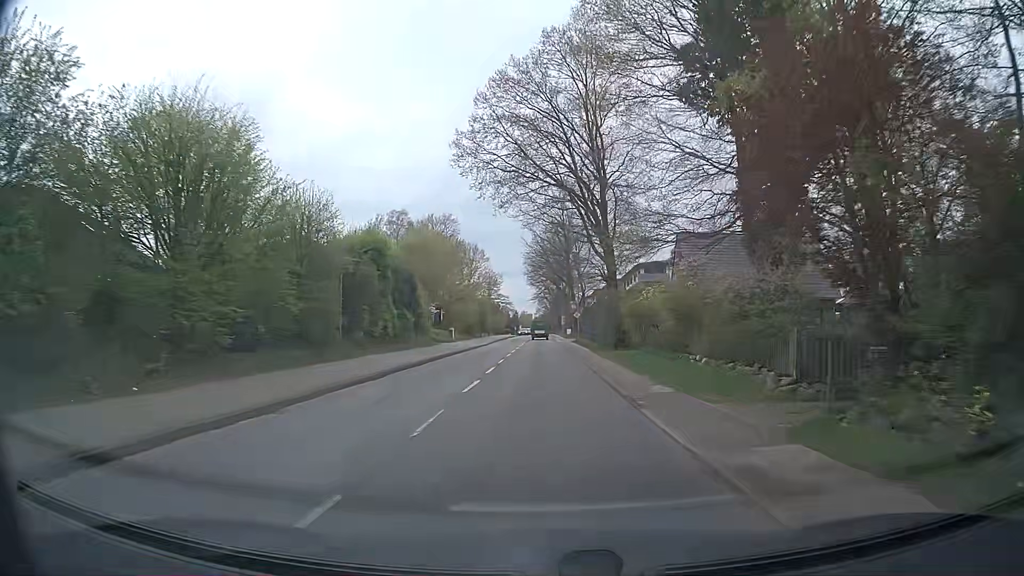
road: tertiary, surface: asphalt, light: Day
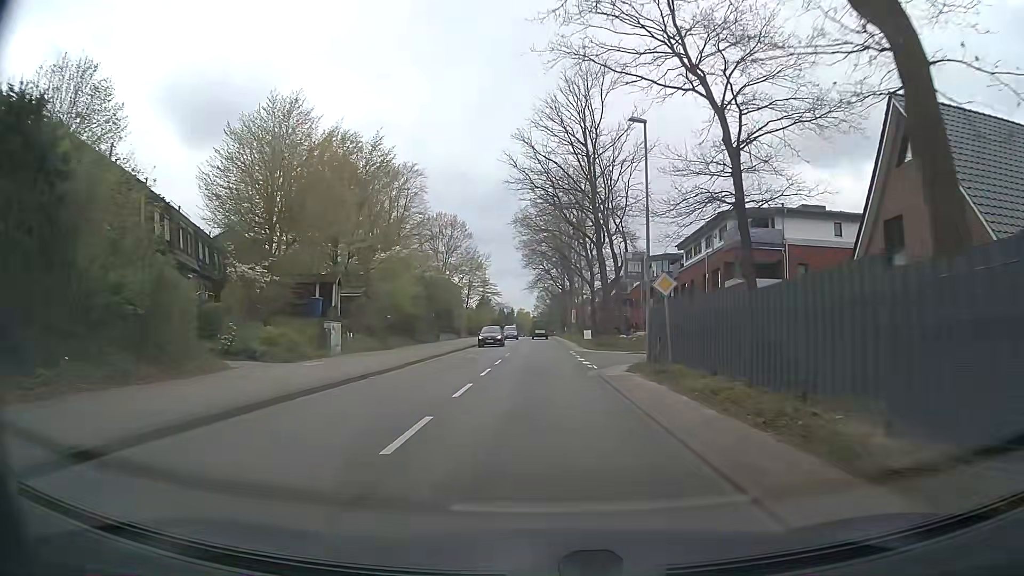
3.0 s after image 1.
(-0.2, +38.1) m; -1°
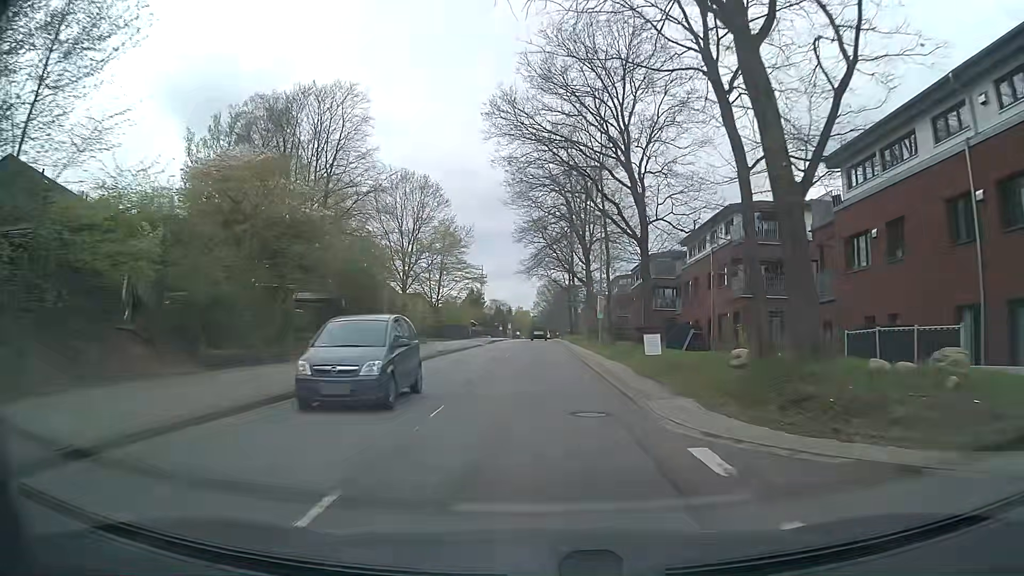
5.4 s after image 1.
(+0.2, +30.4) m; +1°
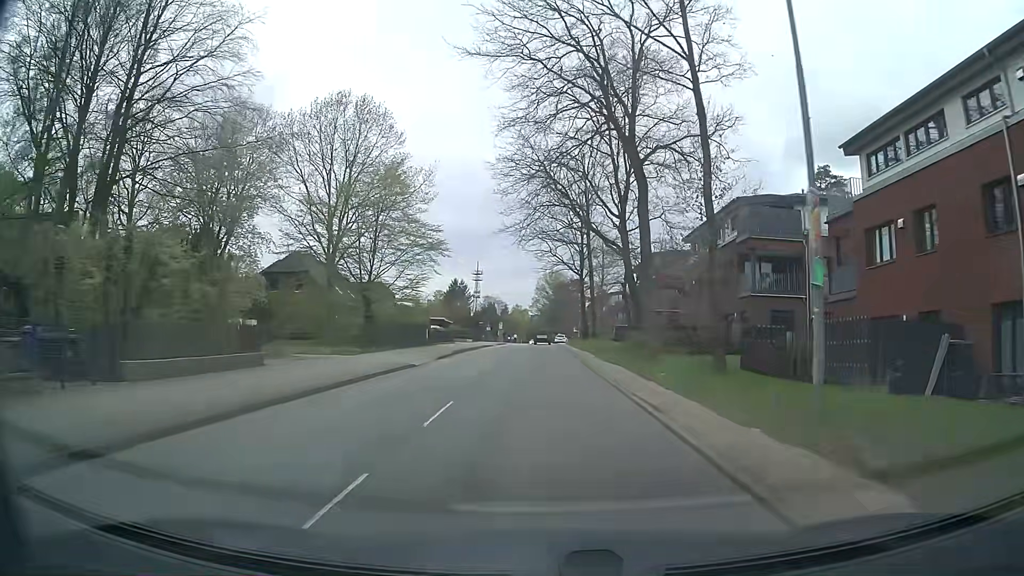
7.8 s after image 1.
(-0.1, +30.4) m; 0°
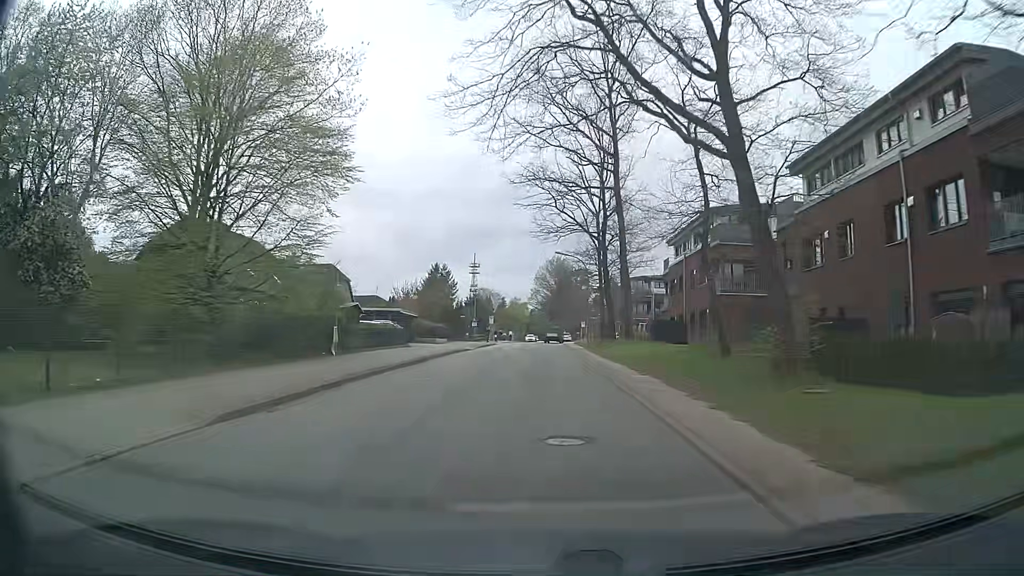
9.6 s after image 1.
(0.0, +22.9) m; 0°
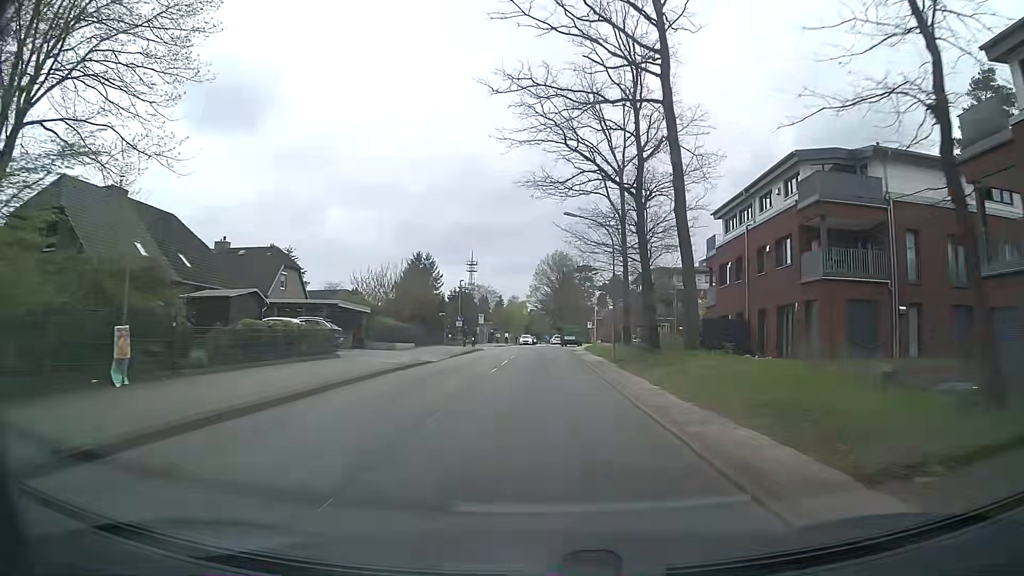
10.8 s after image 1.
(0.0, +15.3) m; 0°
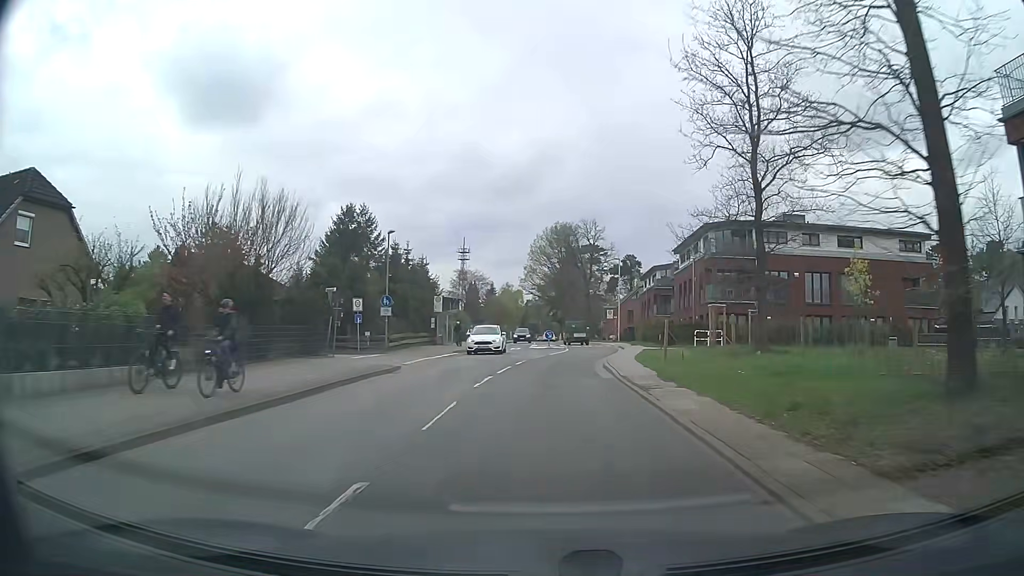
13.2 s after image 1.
(0.0, +30.7) m; 0°
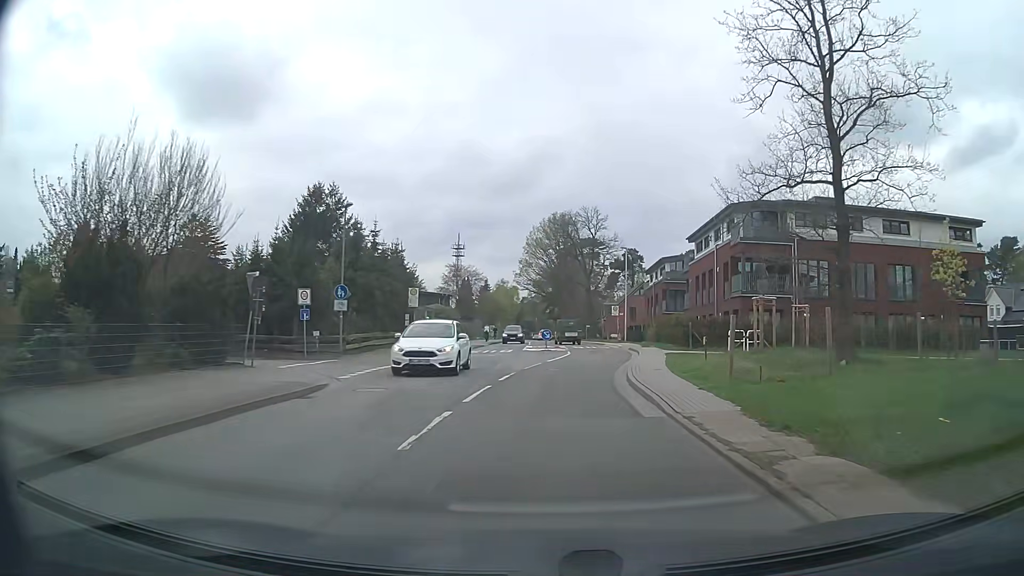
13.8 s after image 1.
(0.0, +7.7) m; 0°
(0, +10) (+1, +20) (+2, +30) (+3, +40) (+3, +50) (+2, +60) (+1, +70) (+1, +80) (+1, +90) (+1, +100) m
